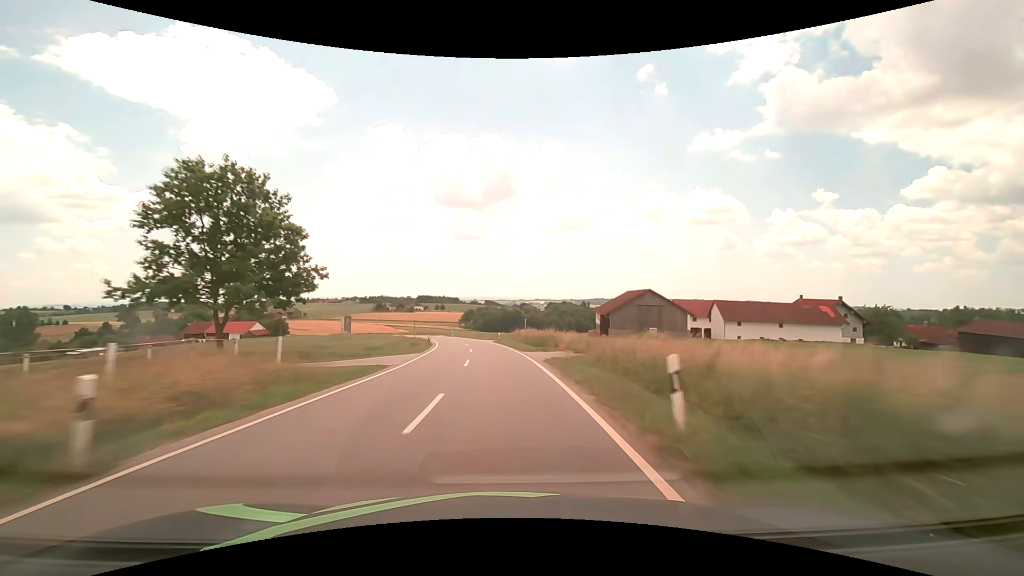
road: tertiary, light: Day
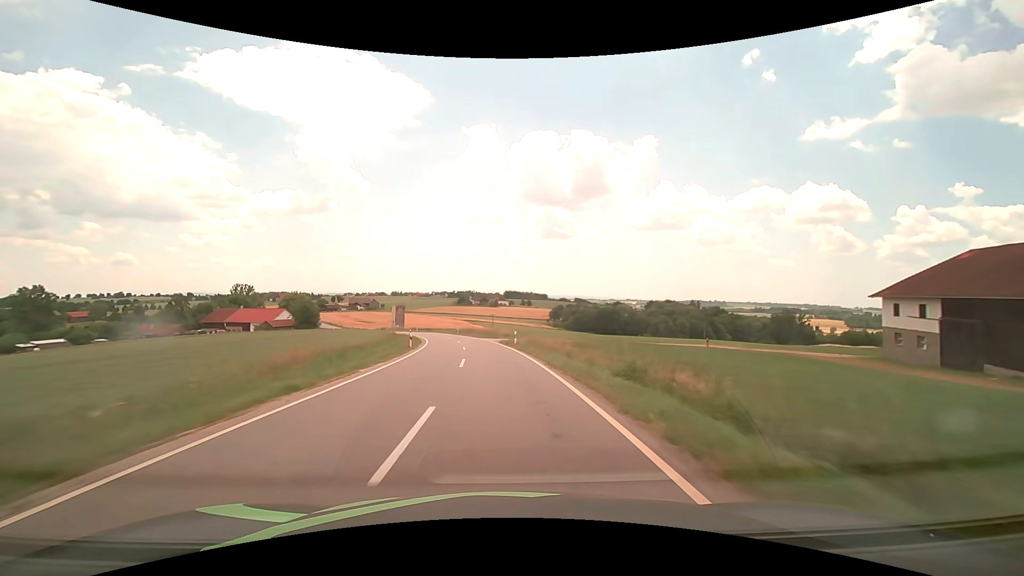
(-5.0, +62.8) m; -10°
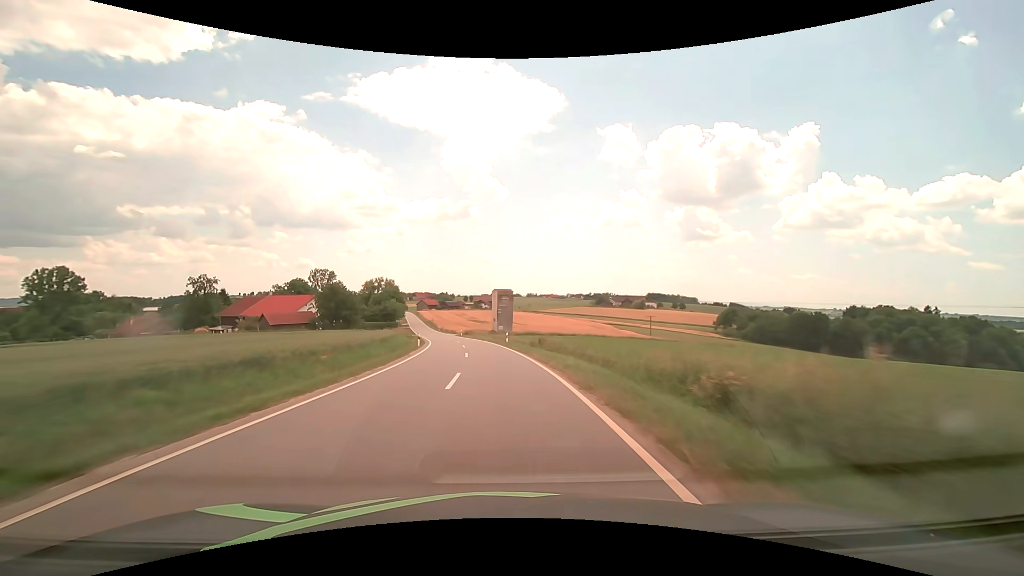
(-10.3, +78.0) m; -15°
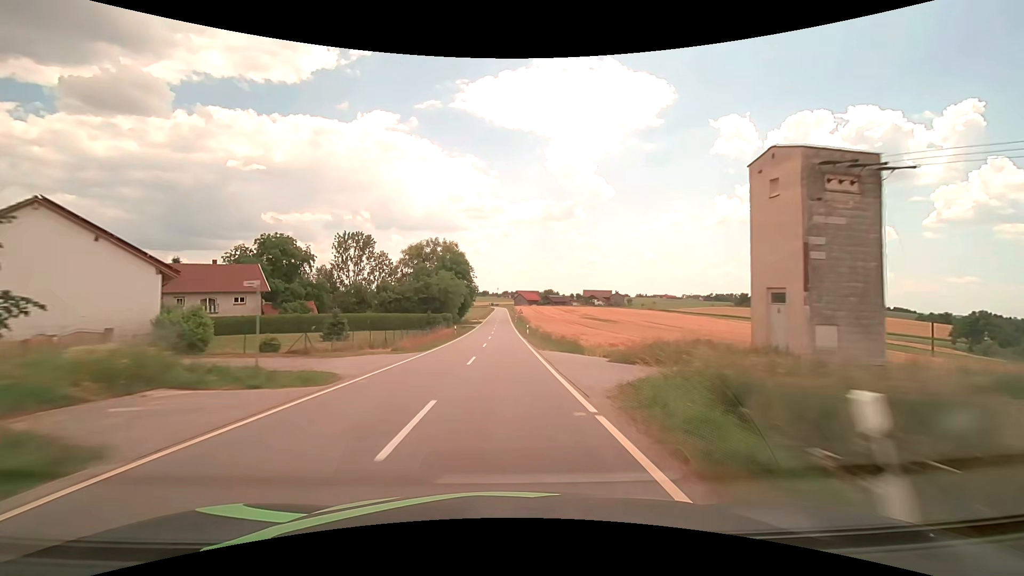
(-9.3, +78.3) m; -12°
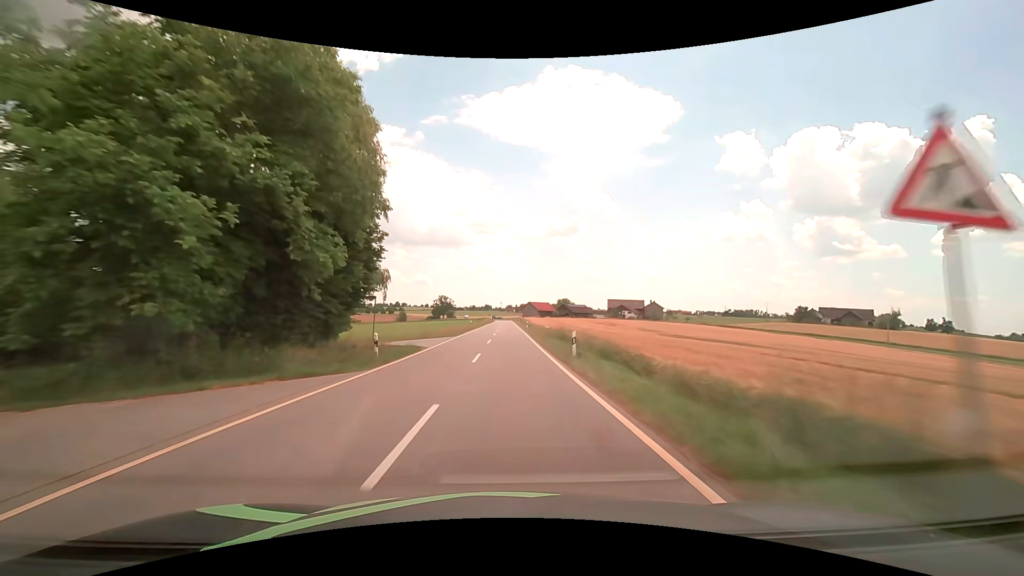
(-0.9, +73.1) m; -1°
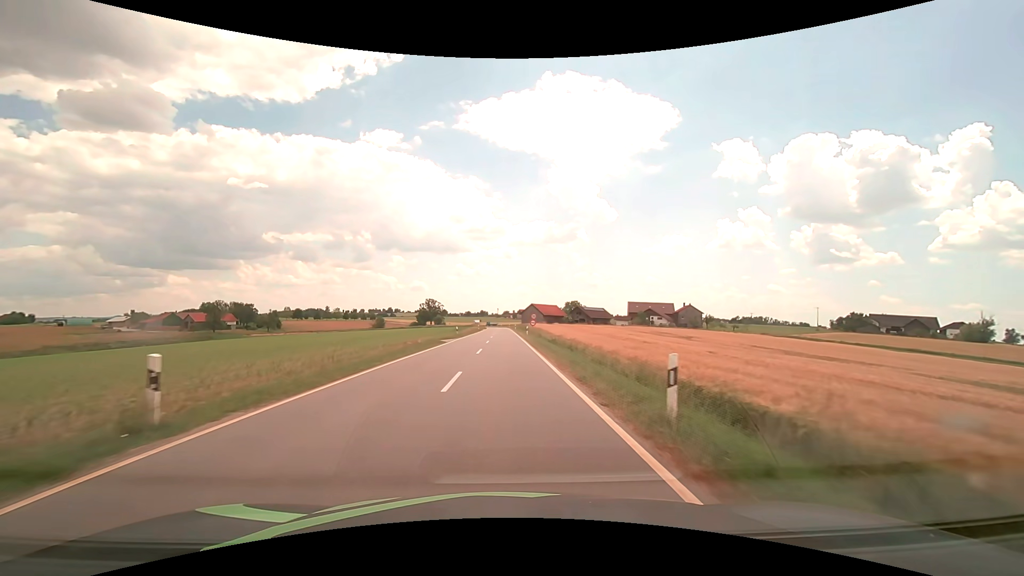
(+0.2, +54.1) m; 0°
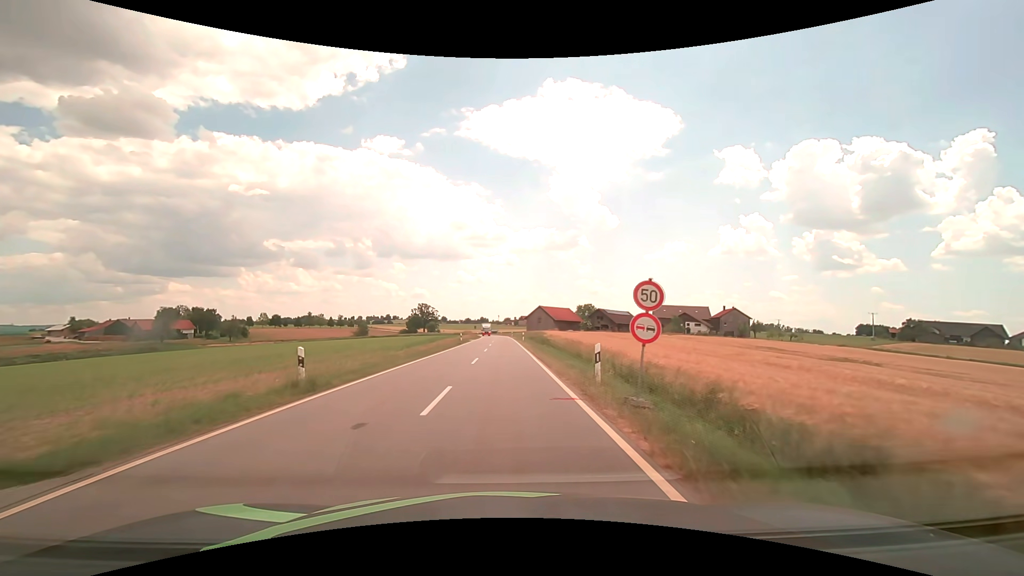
(-0.1, +38.1) m; 0°
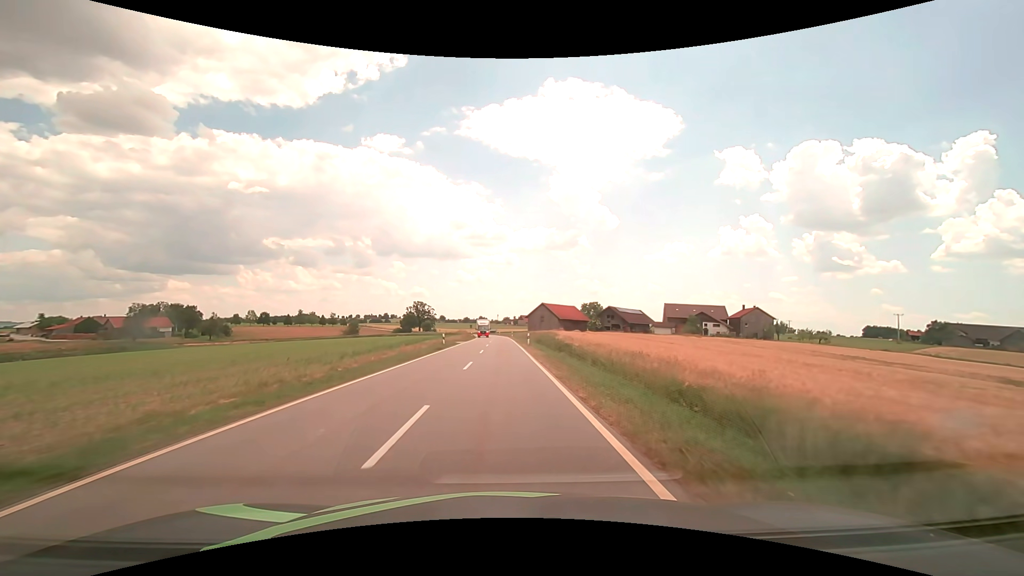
(0.0, +15.1) m; 0°
(0, +10) (0, +20) (0, +30) (0, +40) (0, +50) (0, +60) (-1, +70) (-1, +80) (-1, +90) (-1, +100) m
